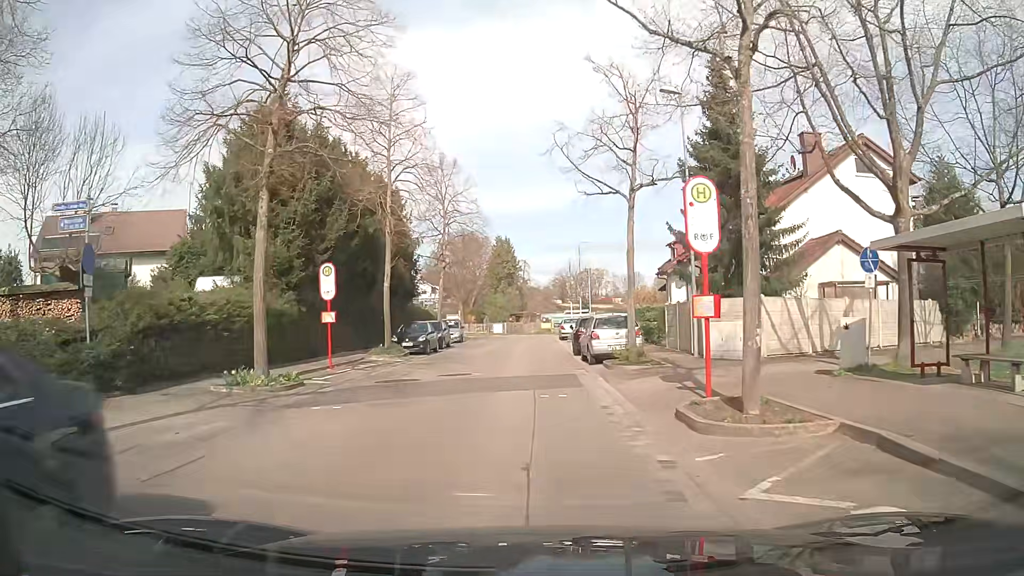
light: Day
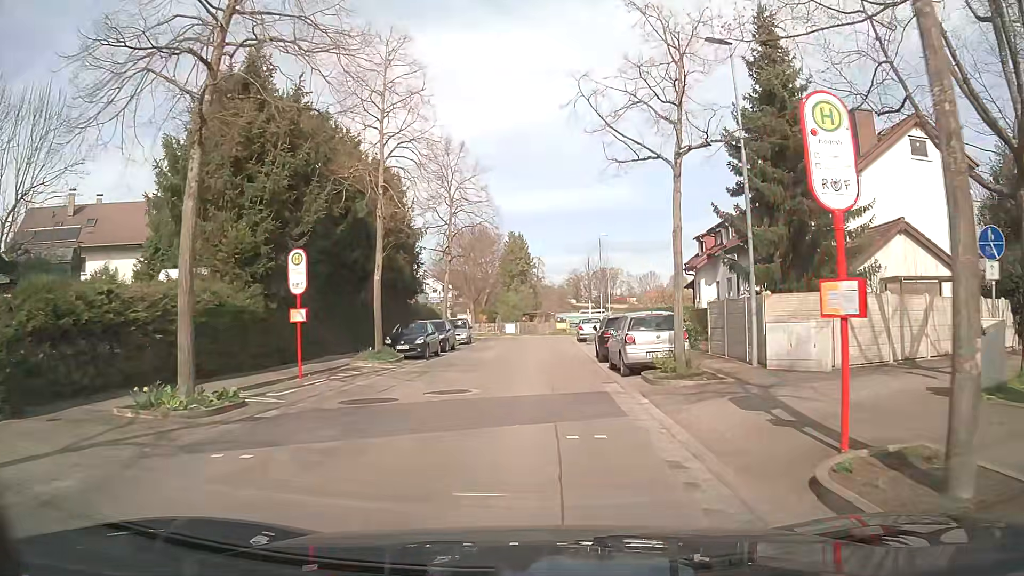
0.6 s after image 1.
(-0.1, +4.2) m; -1°
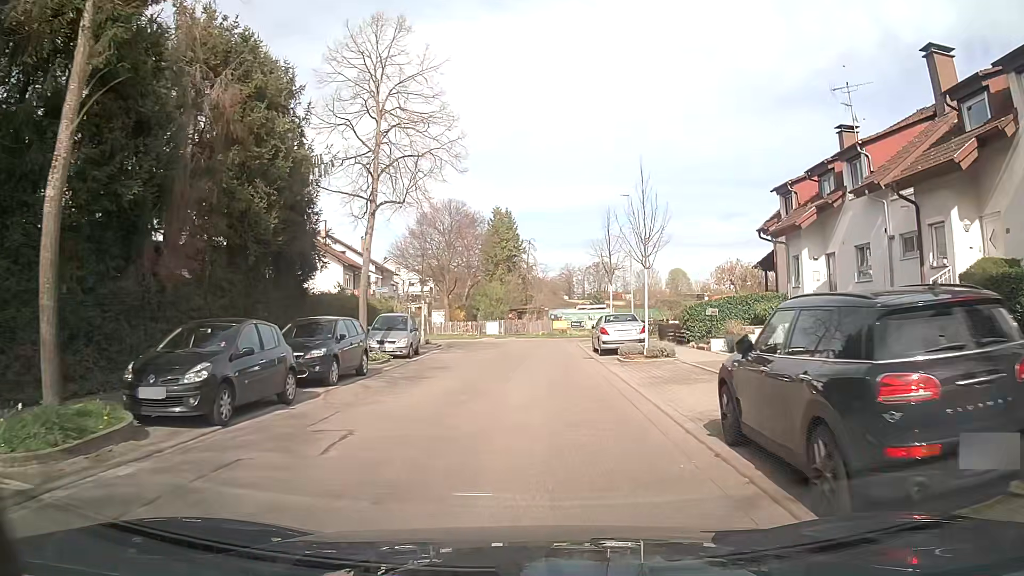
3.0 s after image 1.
(0.0, +17.0) m; 0°
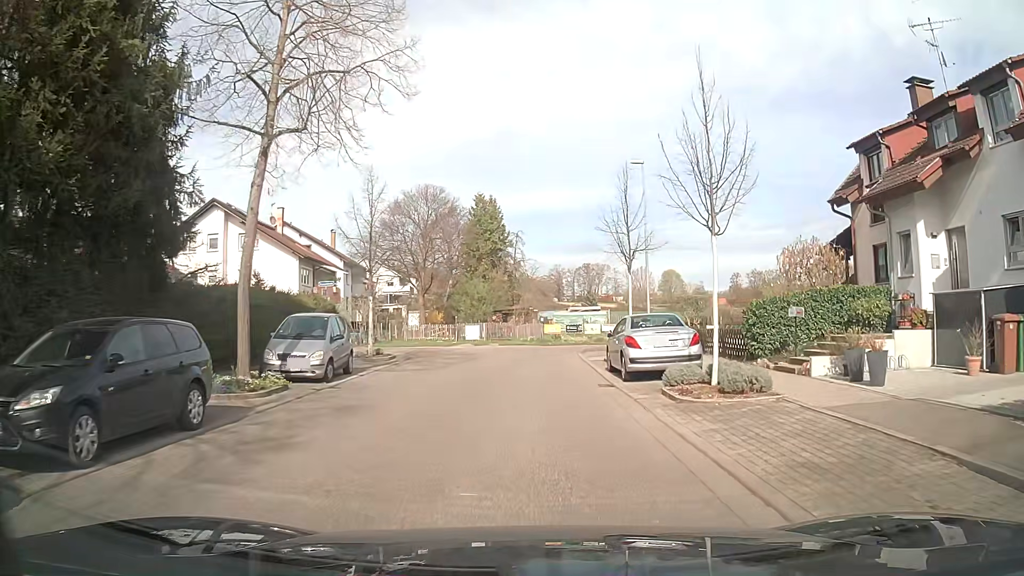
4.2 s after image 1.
(+0.1, +8.7) m; +2°
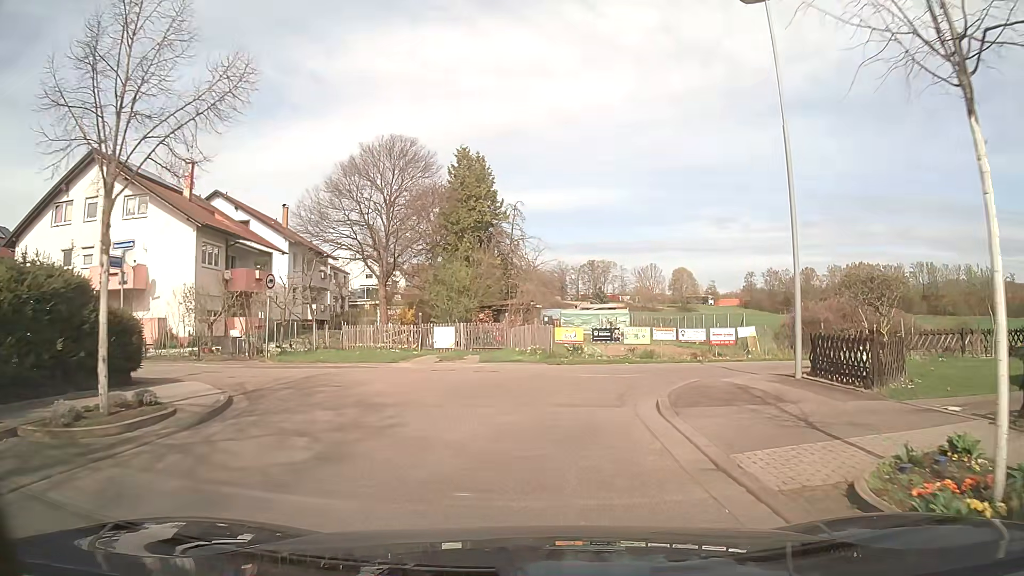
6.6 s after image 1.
(-0.2, +16.2) m; -2°
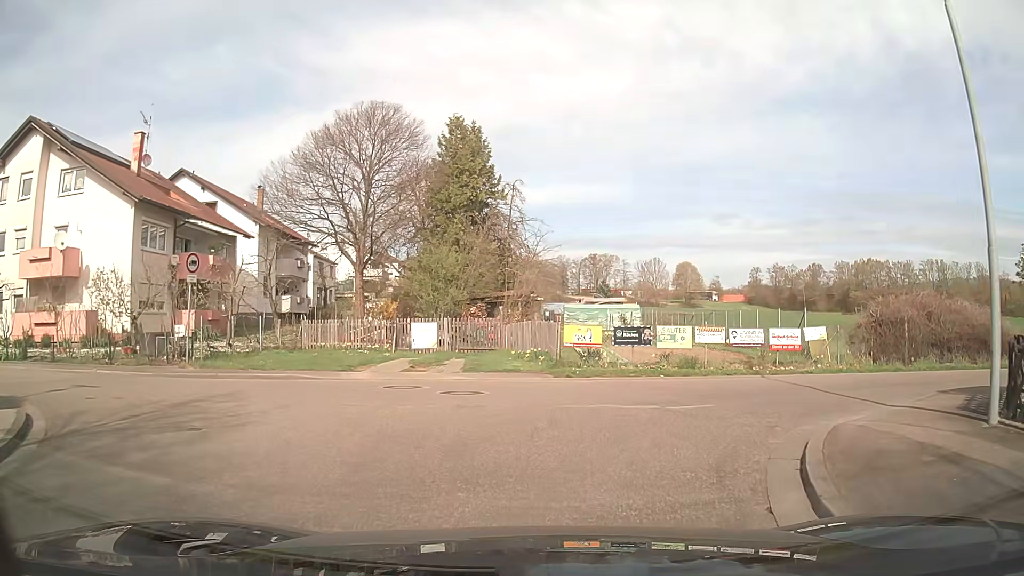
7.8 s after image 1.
(+0.1, +5.9) m; +1°
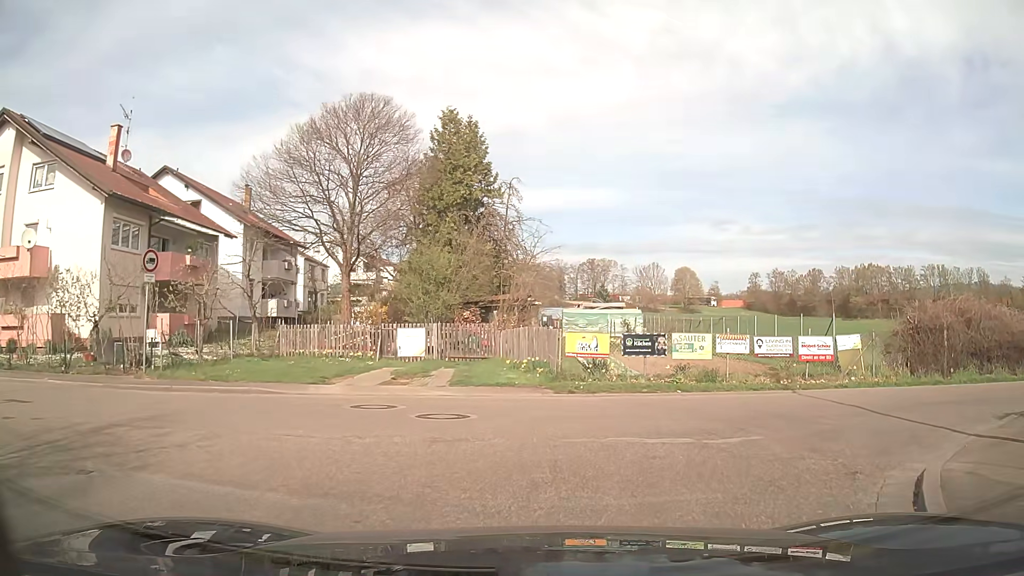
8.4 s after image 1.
(0.0, +2.2) m; +2°
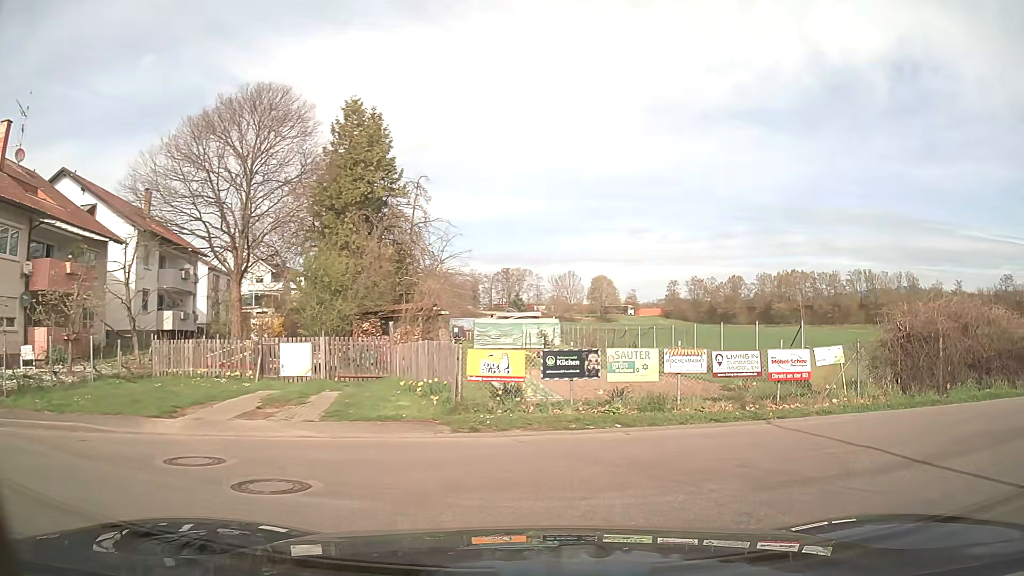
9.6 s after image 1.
(+0.1, +3.4) m; +7°
